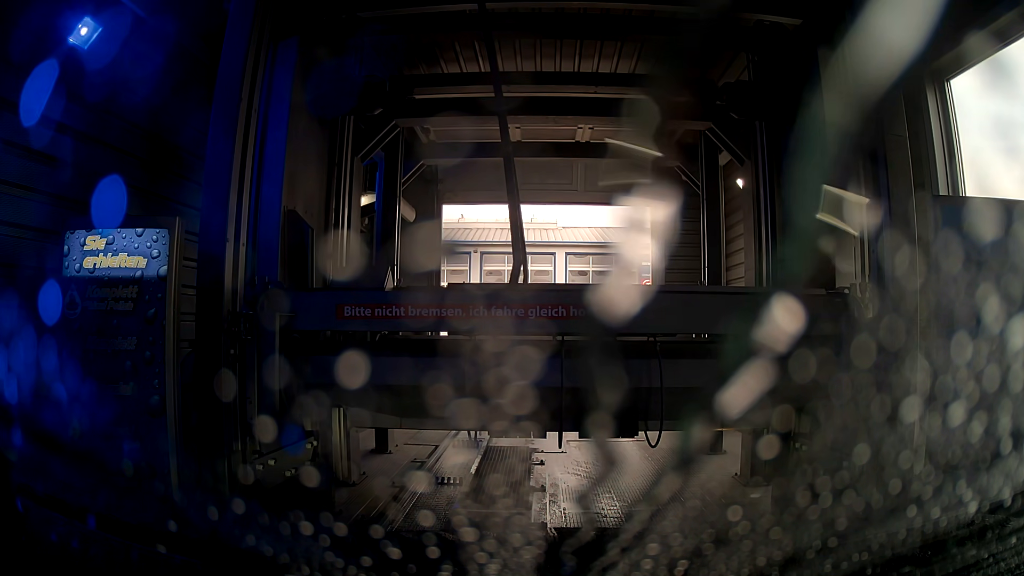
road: service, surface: asphalt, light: Day
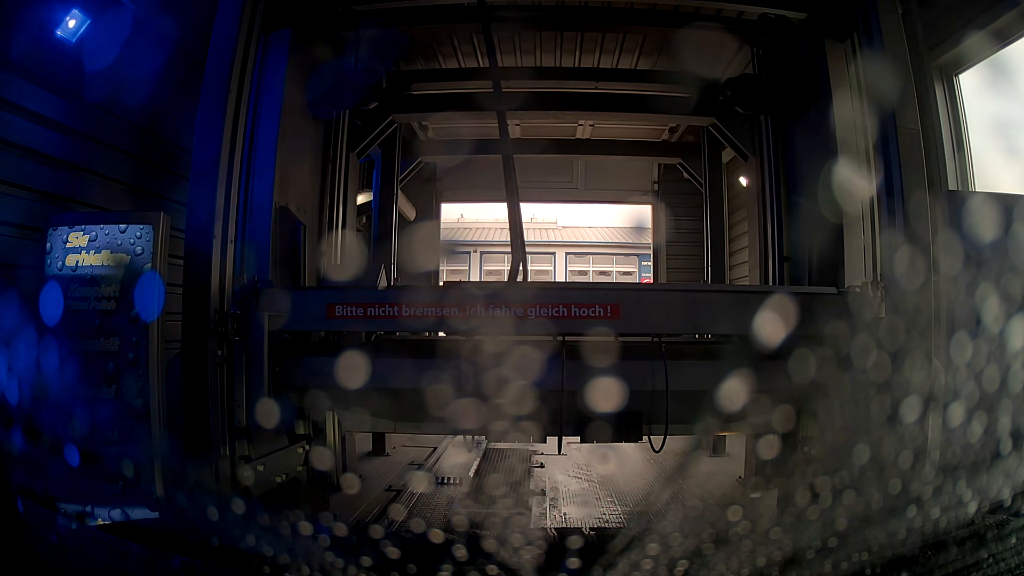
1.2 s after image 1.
(0.0, +0.1) m; 0°
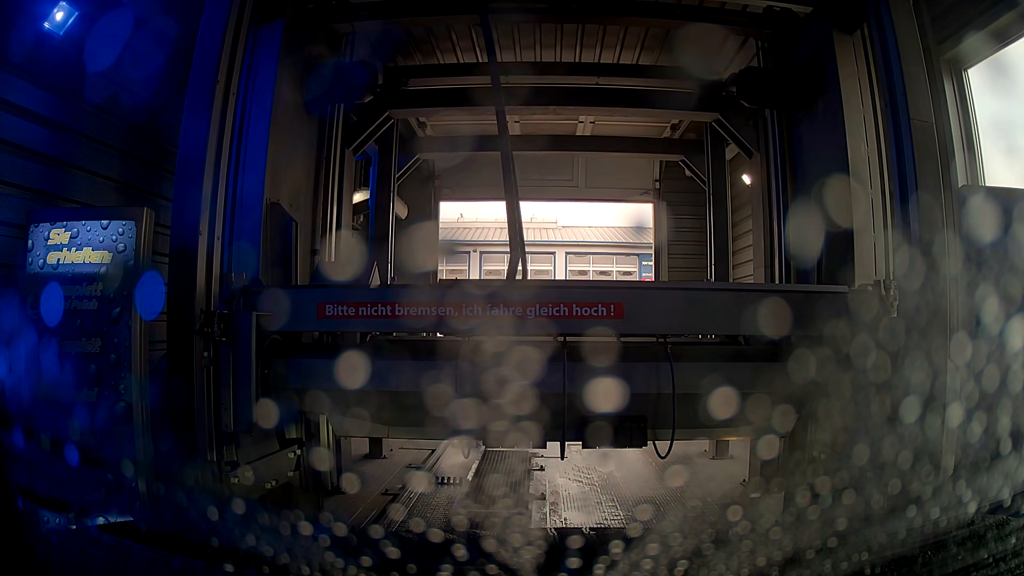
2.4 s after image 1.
(0.0, +0.1) m; 0°
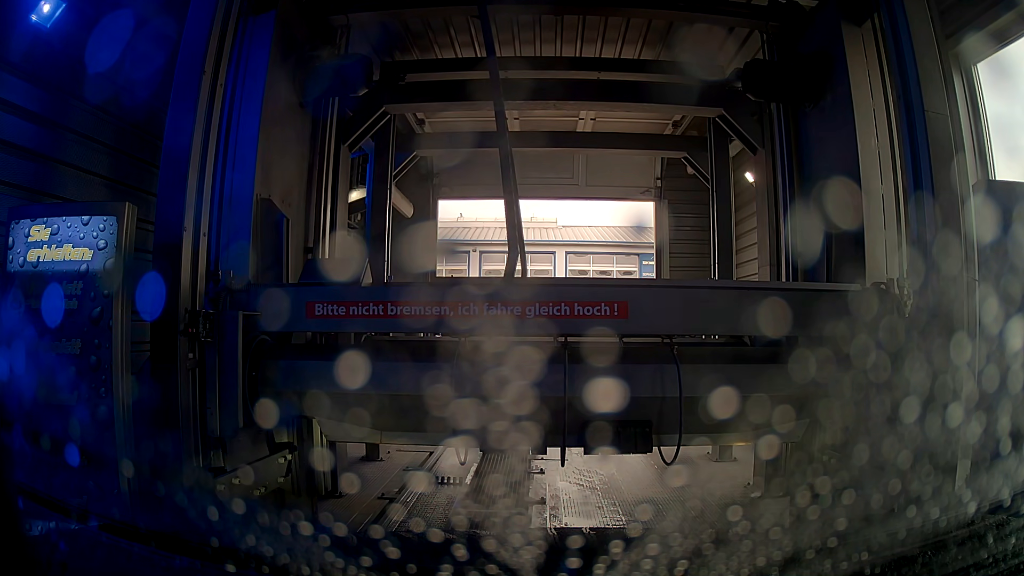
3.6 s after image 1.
(0.0, +0.1) m; 0°
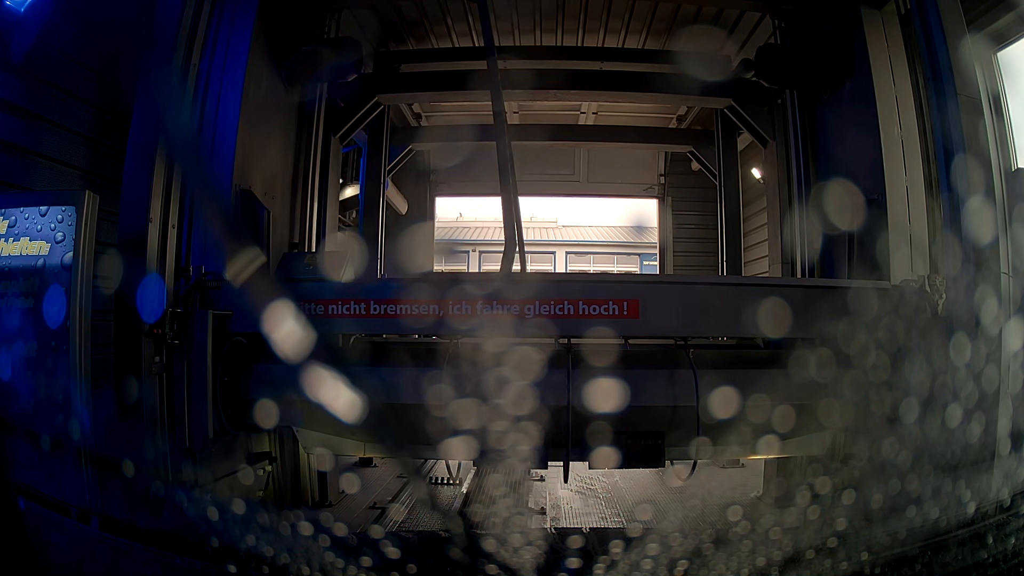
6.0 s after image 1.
(0.0, +0.2) m; 0°
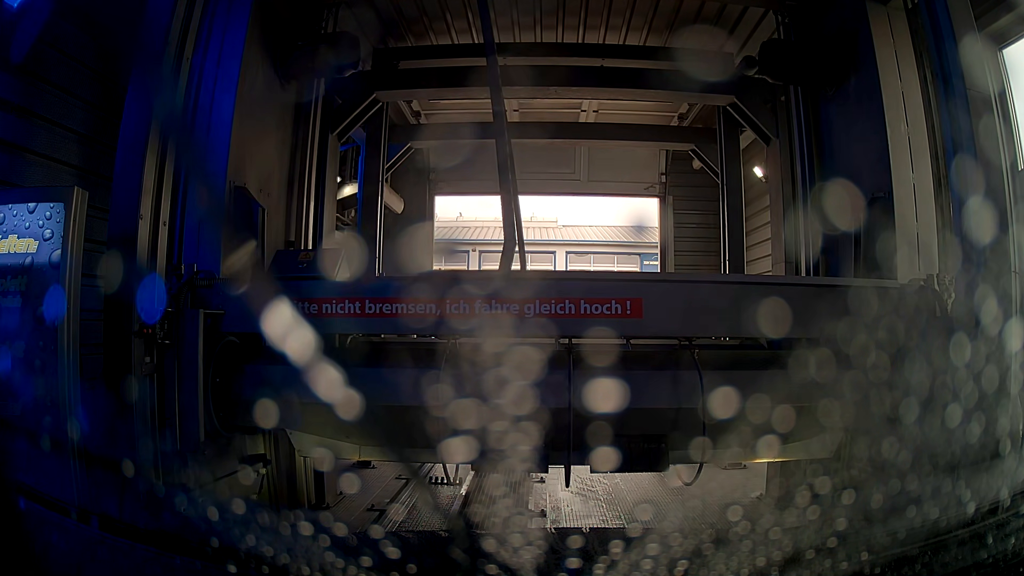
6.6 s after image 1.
(0.0, 0.0) m; 0°
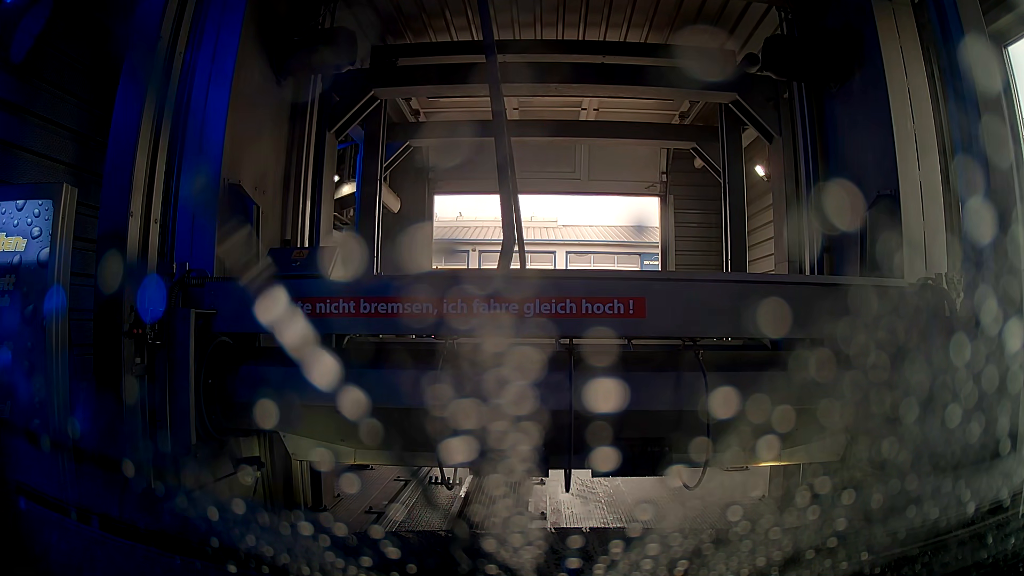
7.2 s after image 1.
(0.0, 0.0) m; 0°
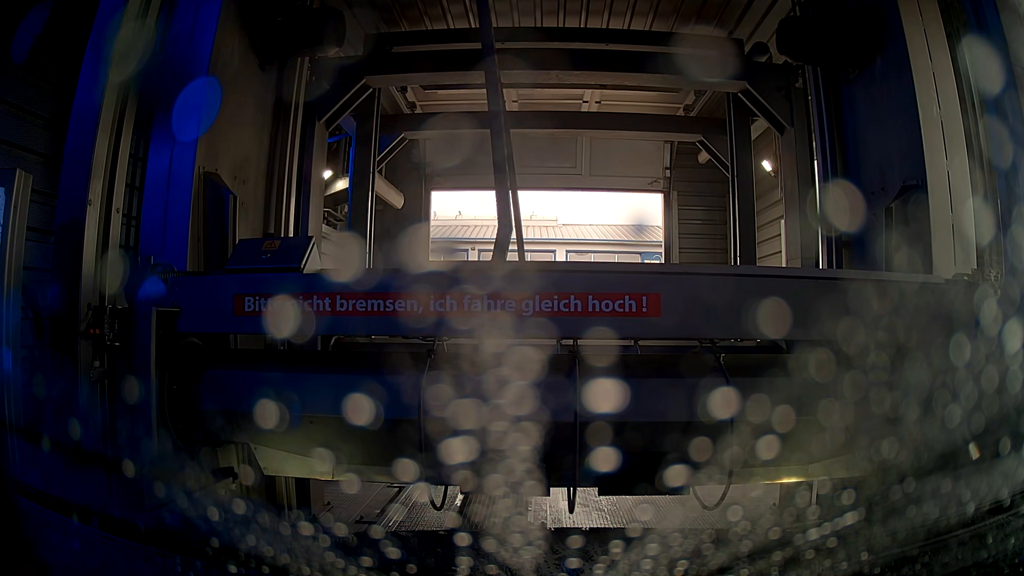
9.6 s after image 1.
(0.0, +0.1) m; 0°
